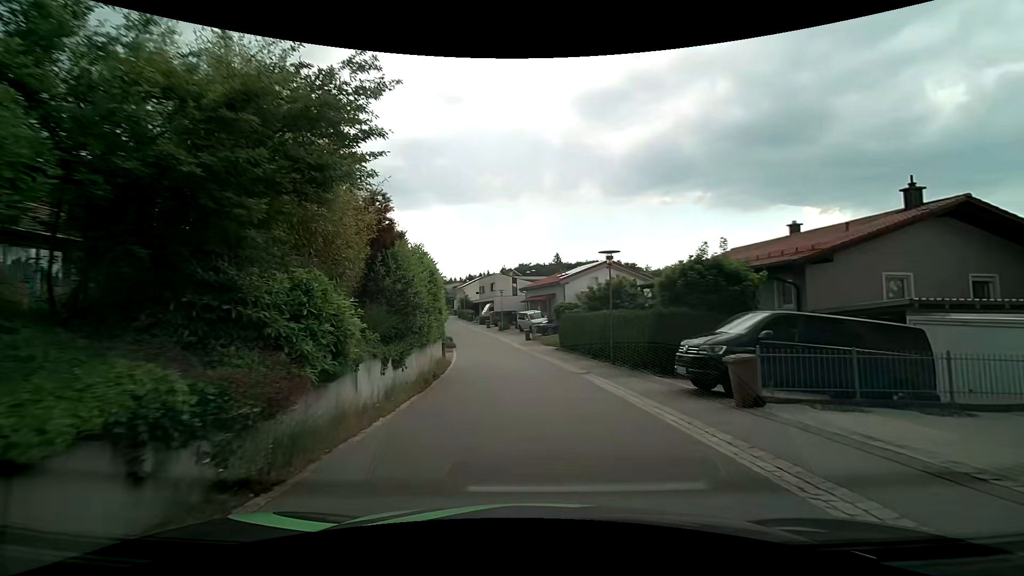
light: Day
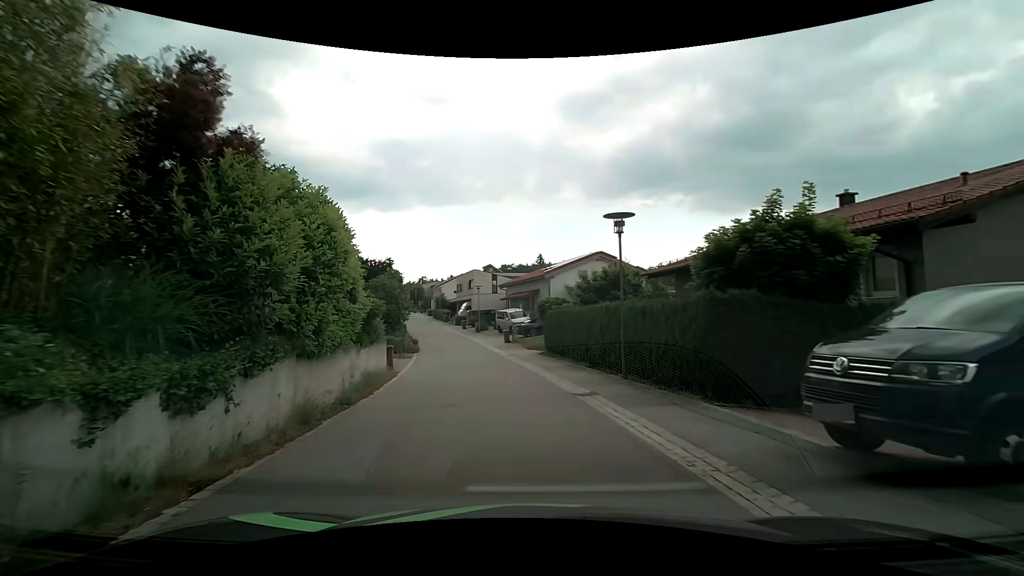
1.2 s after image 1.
(+0.1, +6.4) m; +1°
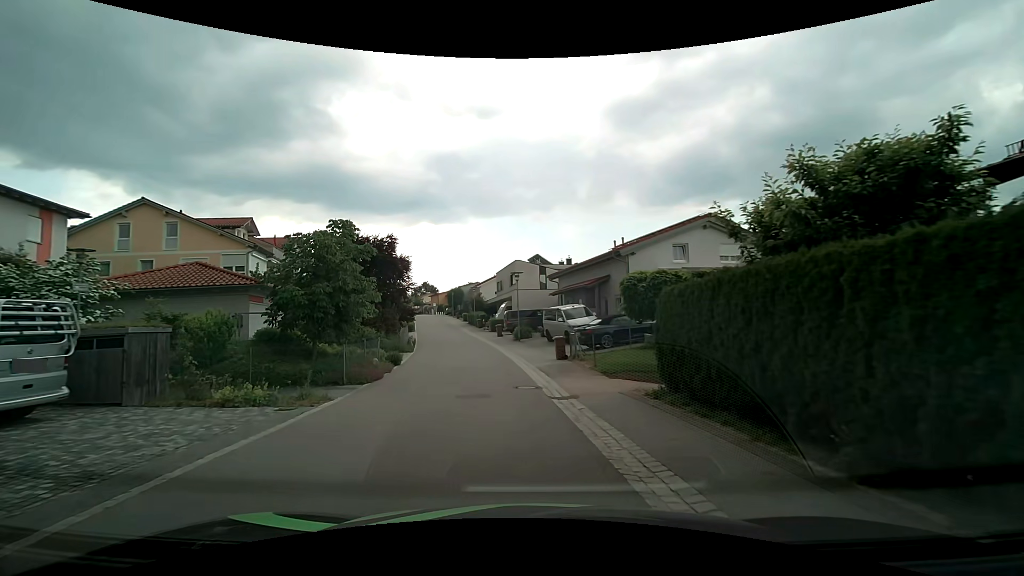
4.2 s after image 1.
(-0.4, +16.1) m; -5°
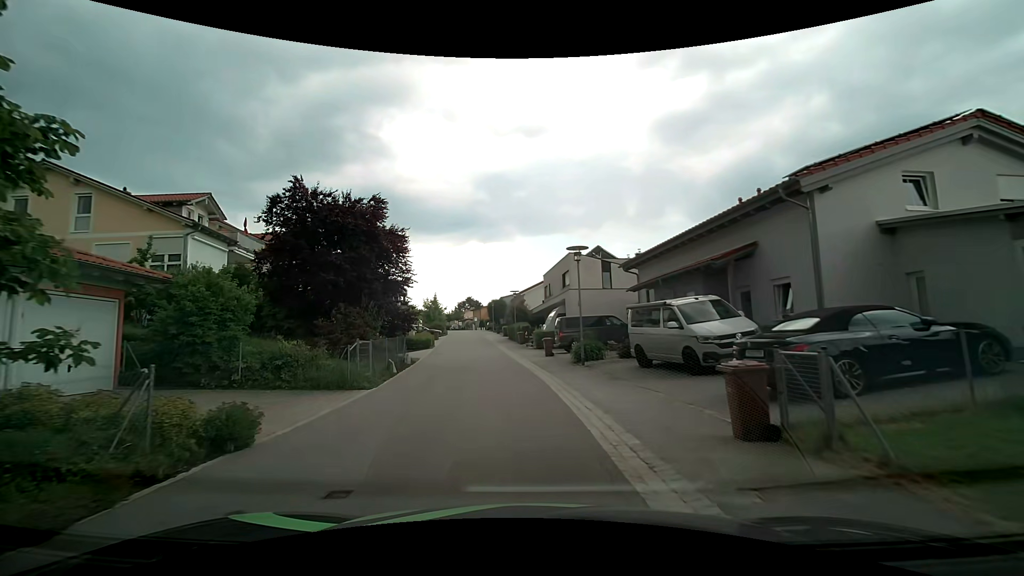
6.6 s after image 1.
(-0.6, +13.7) m; -6°
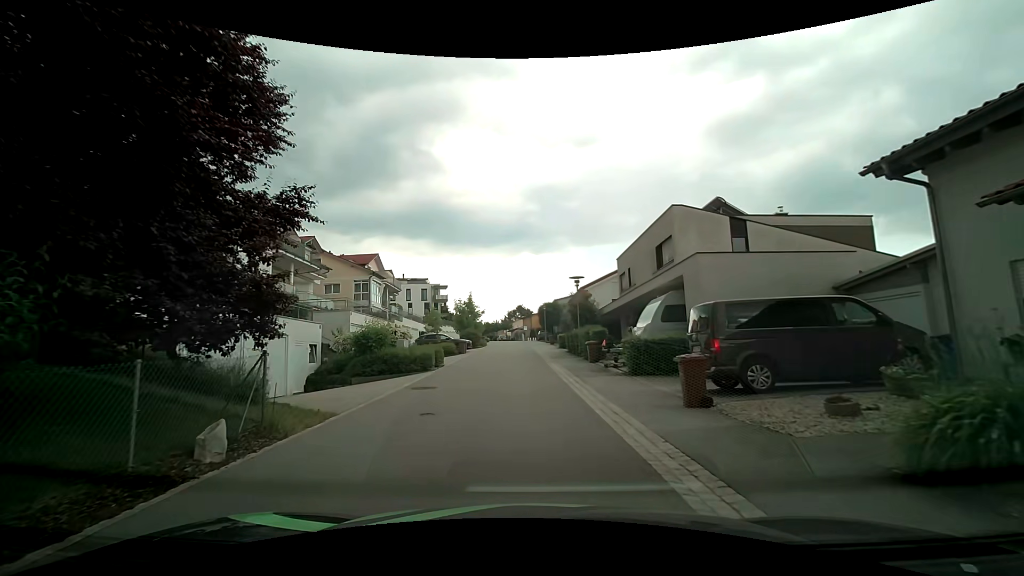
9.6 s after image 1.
(-0.6, +16.2) m; -5°
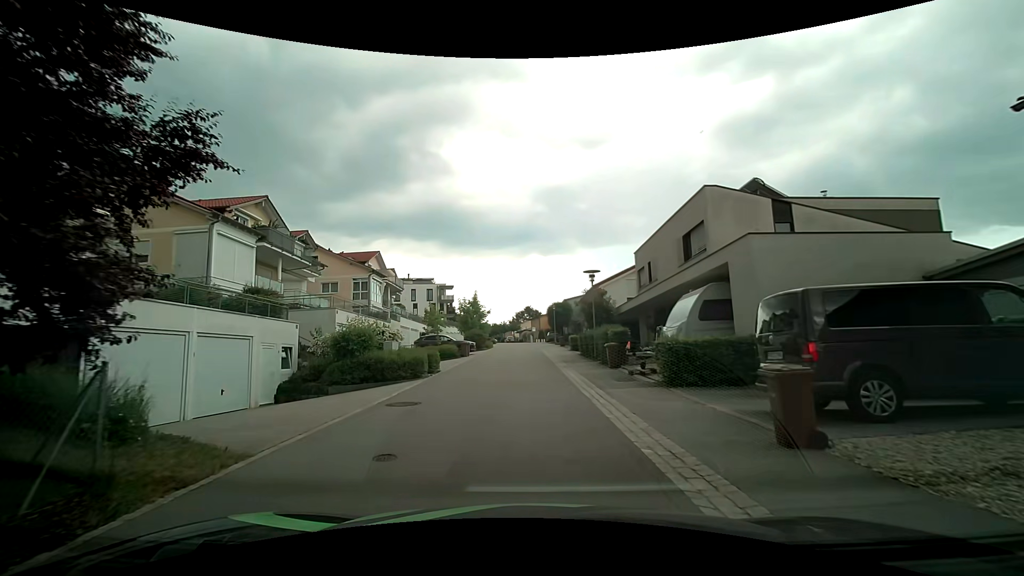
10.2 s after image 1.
(0.0, +3.1) m; -2°
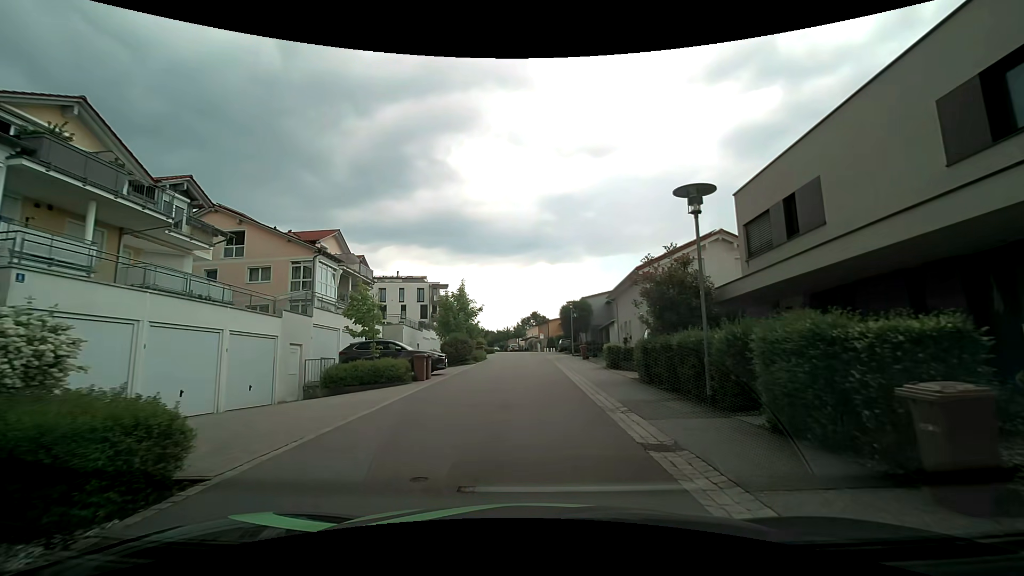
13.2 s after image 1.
(0.0, +14.9) m; 0°
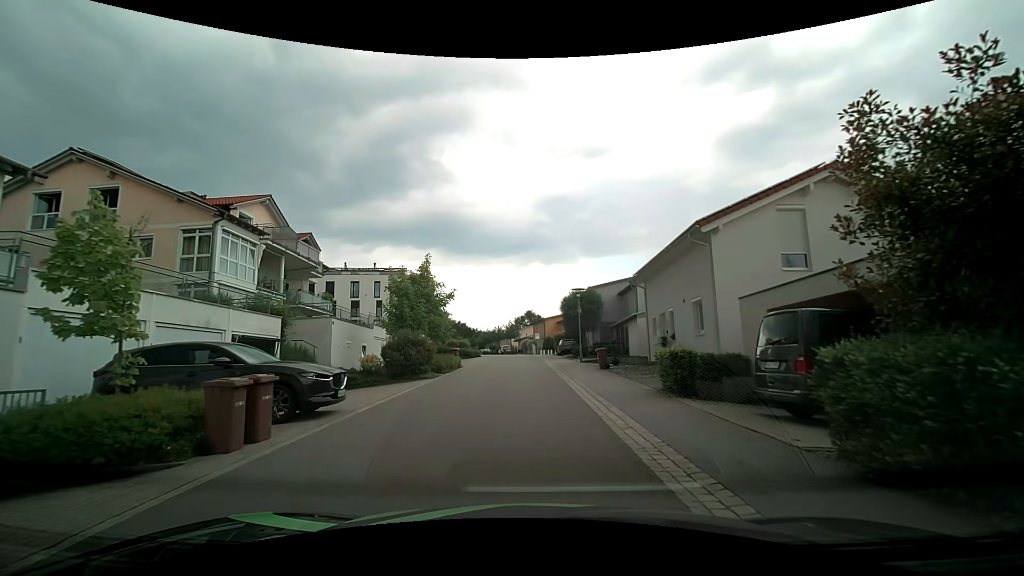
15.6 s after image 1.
(0.0, +10.9) m; 0°
(0, +10) (0, +20) (0, +30) (0, +40) (0, +50) (-1, +60) (-9, +65) (-18, +63) (-28, +60) (-38, +58) m
